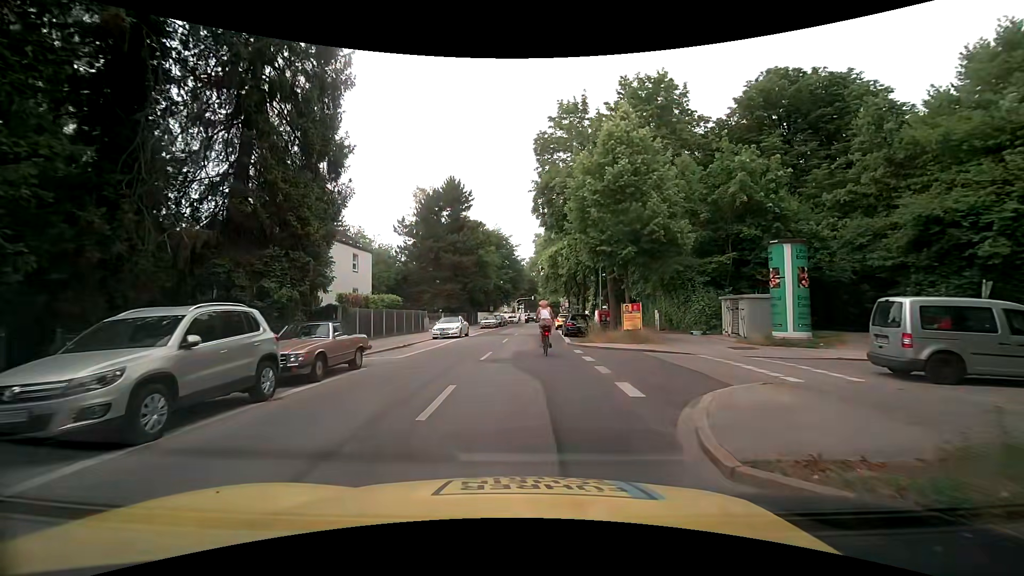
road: secondary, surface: asphalt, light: Day
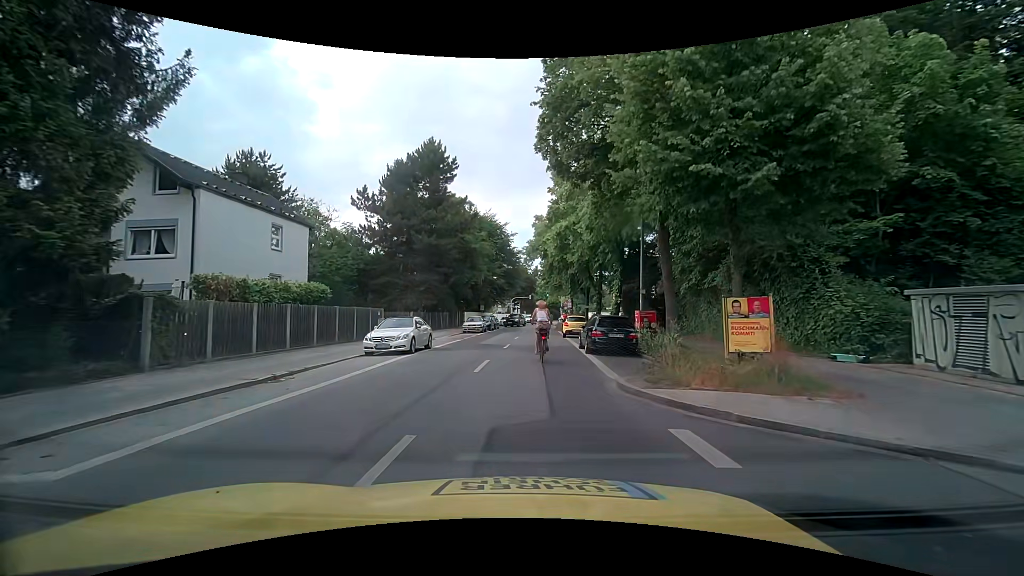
(0.0, +12.7) m; -1°
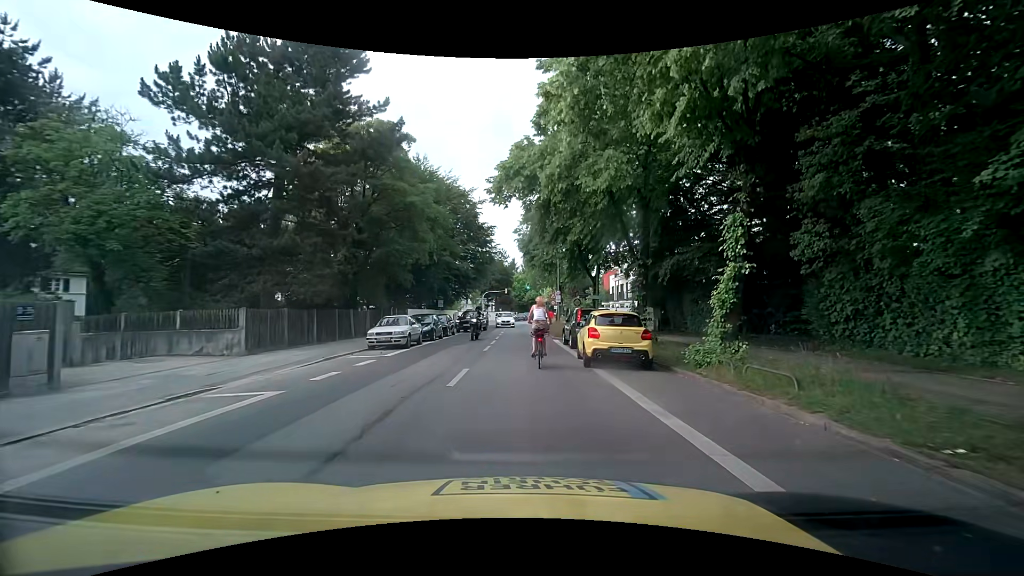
(+0.5, +20.2) m; +3°
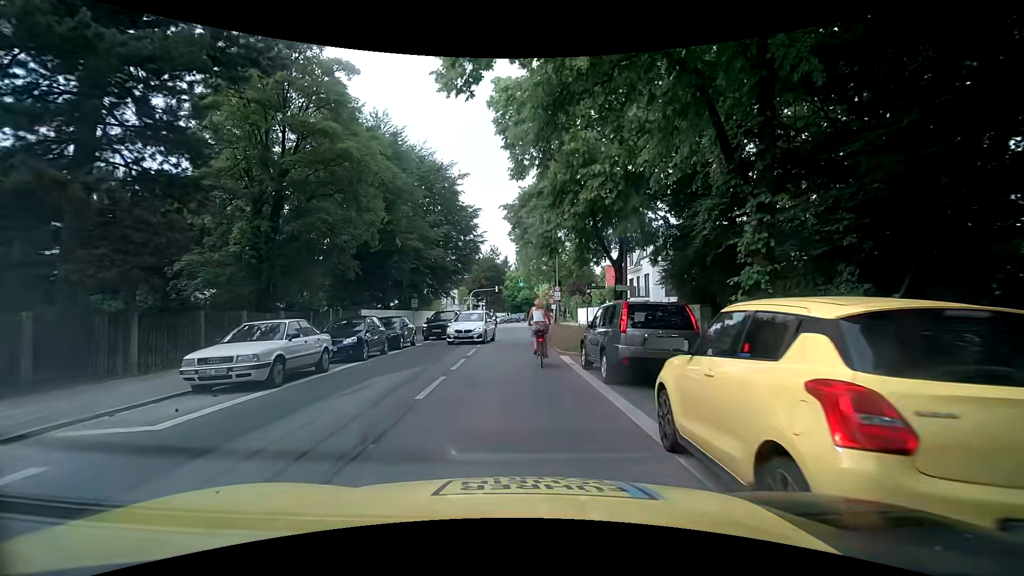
(+0.2, +10.3) m; +2°
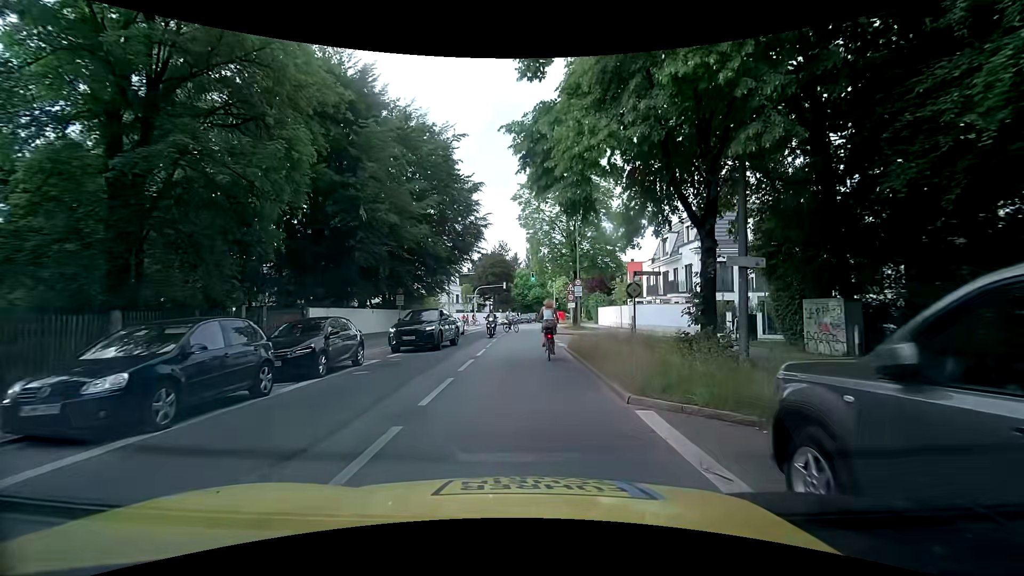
(-0.4, +9.6) m; -2°
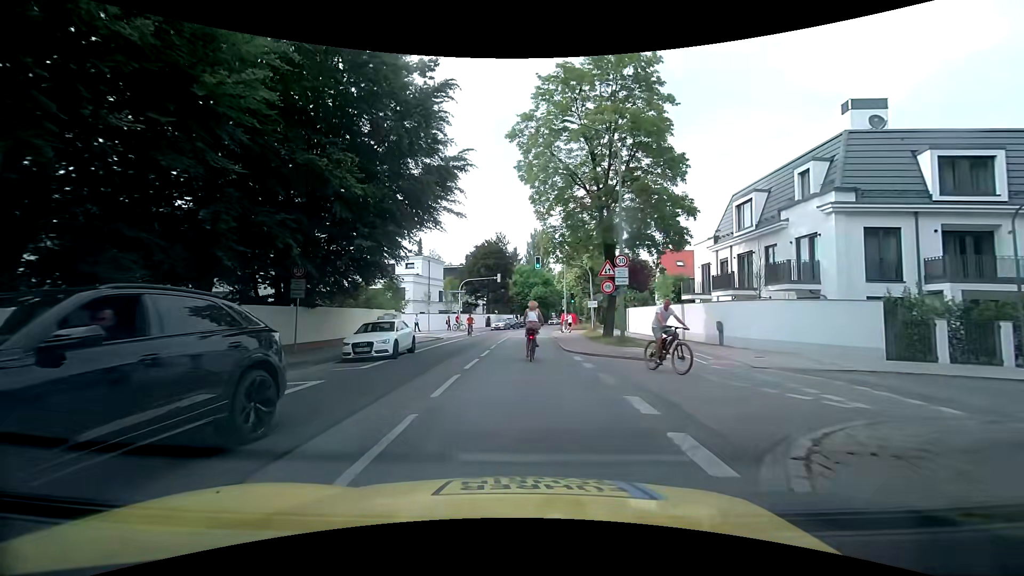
(-0.1, +17.4) m; 0°
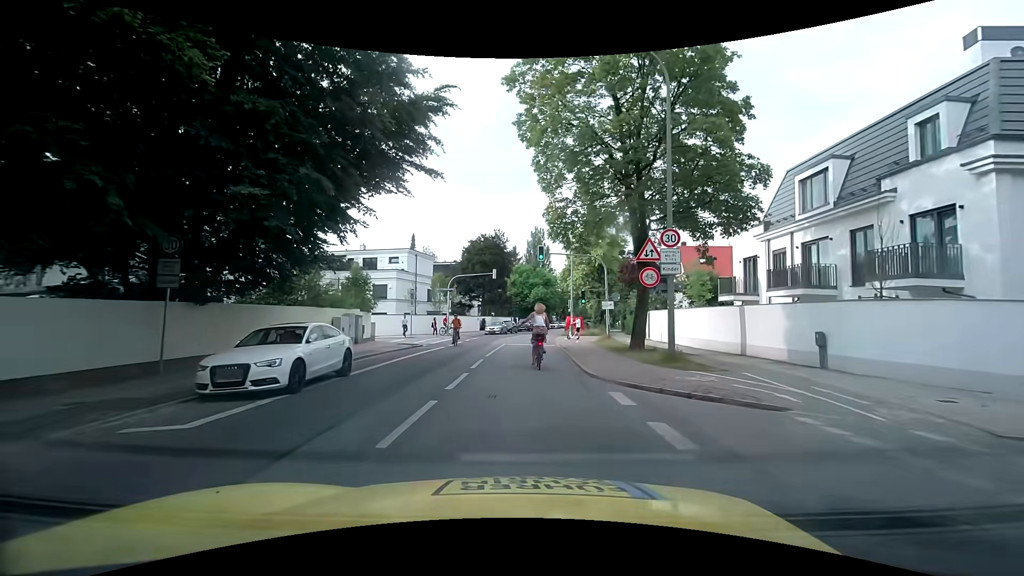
(0.0, +7.6) m; 0°
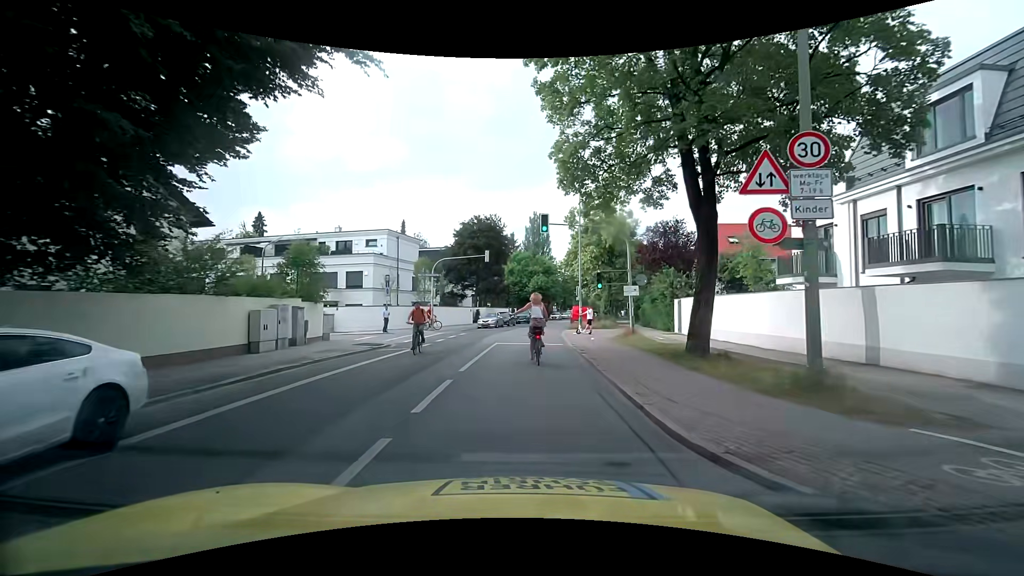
(0.0, +7.4) m; 0°
(0, +10) (0, +20) (+1, +30) (+2, +40) (+3, +50) (+5, +60) (+7, +69) (+9, +79) (+11, +89) (+13, +99) m
